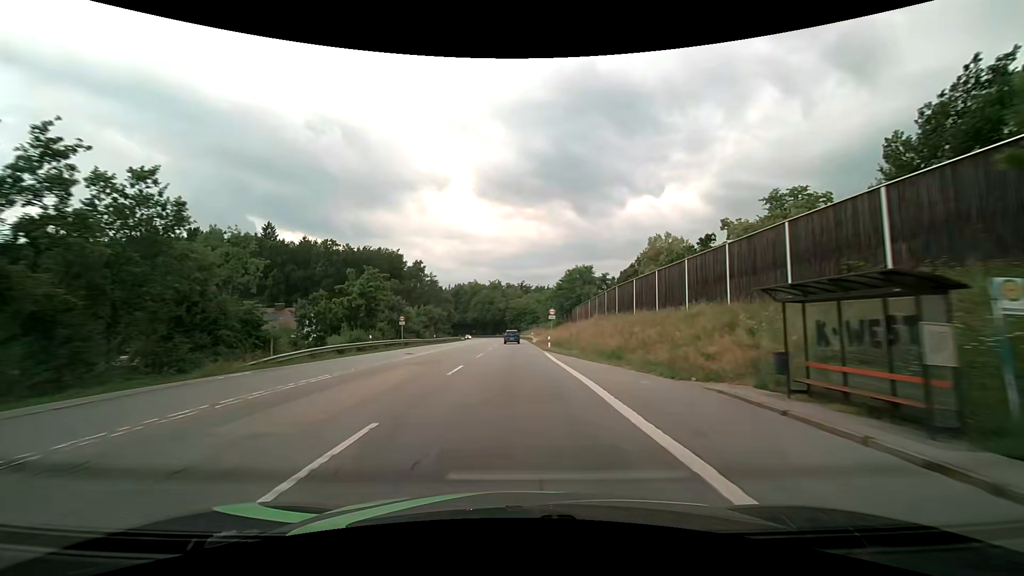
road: secondary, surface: asphalt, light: Day
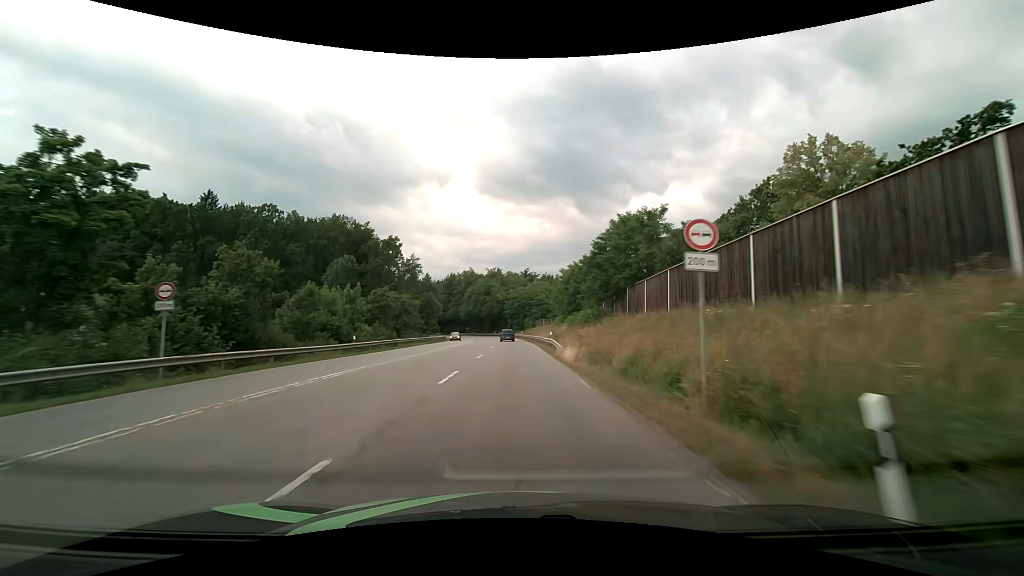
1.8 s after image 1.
(-0.1, +36.5) m; 0°
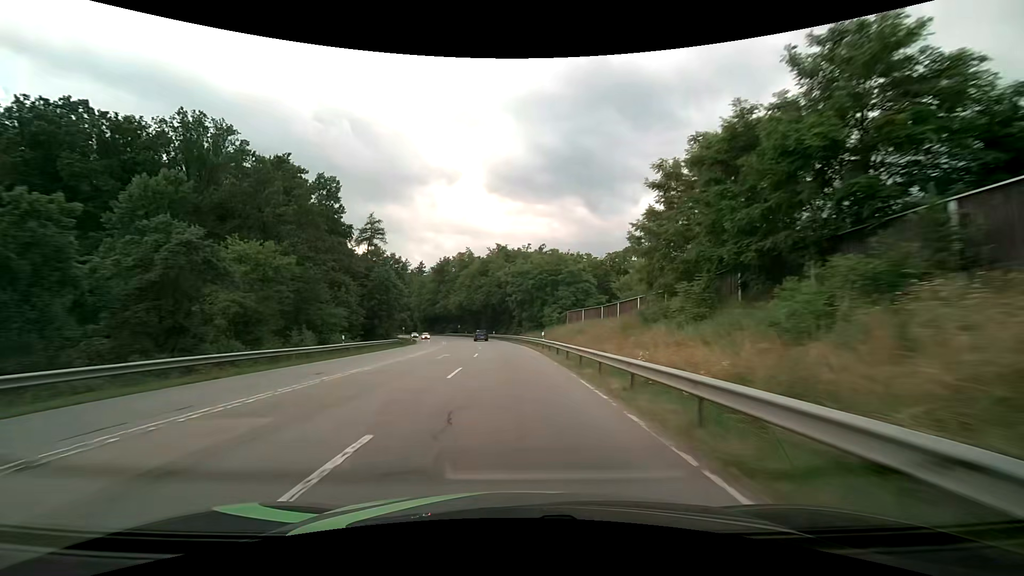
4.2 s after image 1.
(-0.3, +49.3) m; -1°
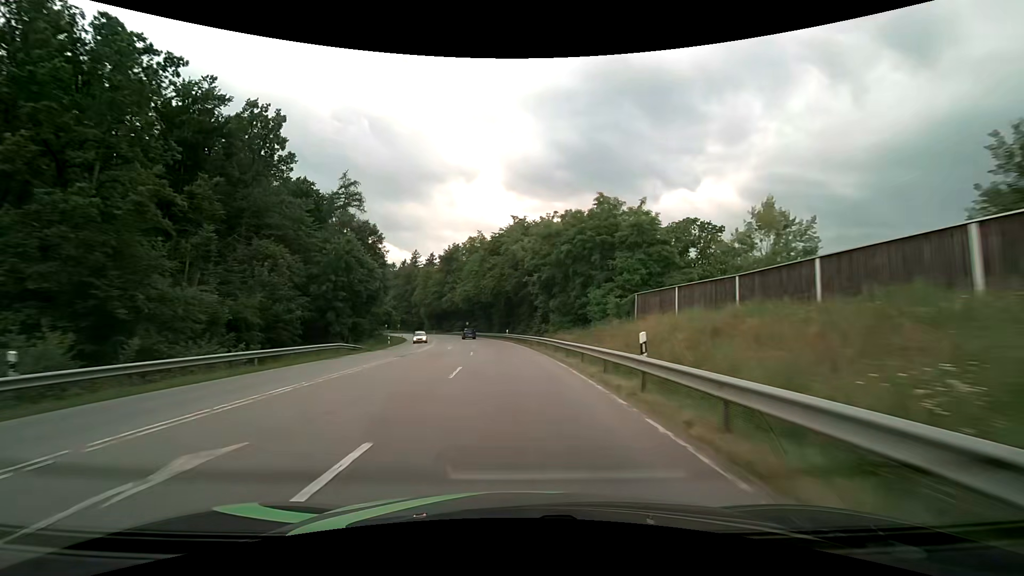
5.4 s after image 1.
(-0.4, +24.7) m; -2°
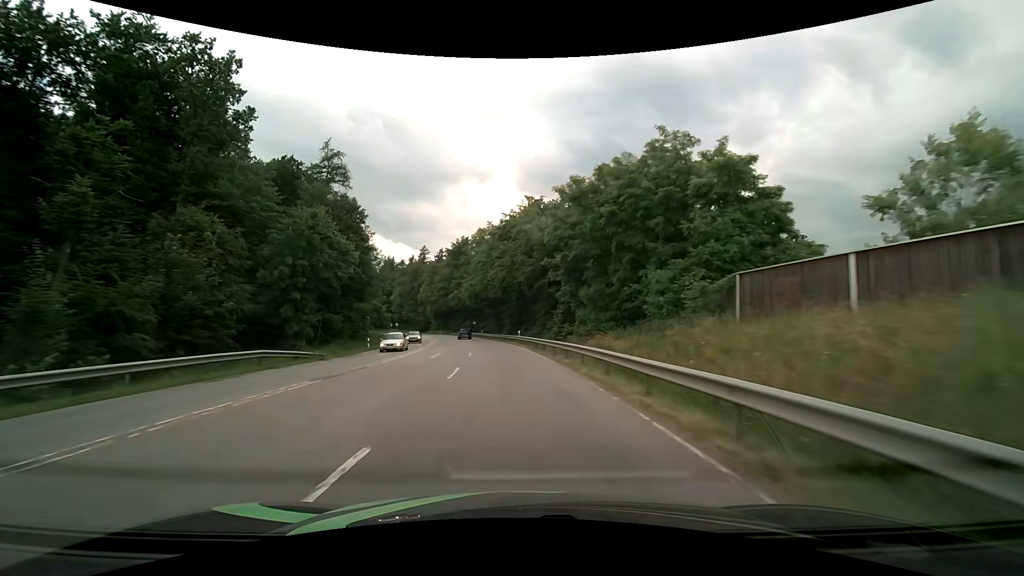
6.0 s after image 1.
(-0.1, +12.2) m; -2°
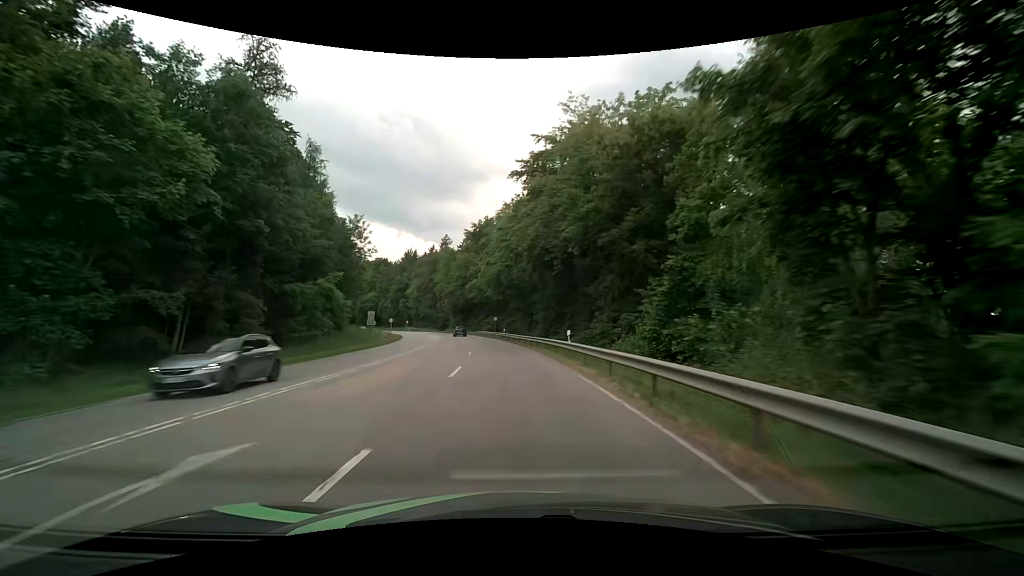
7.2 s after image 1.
(-0.5, +24.3) m; -3°
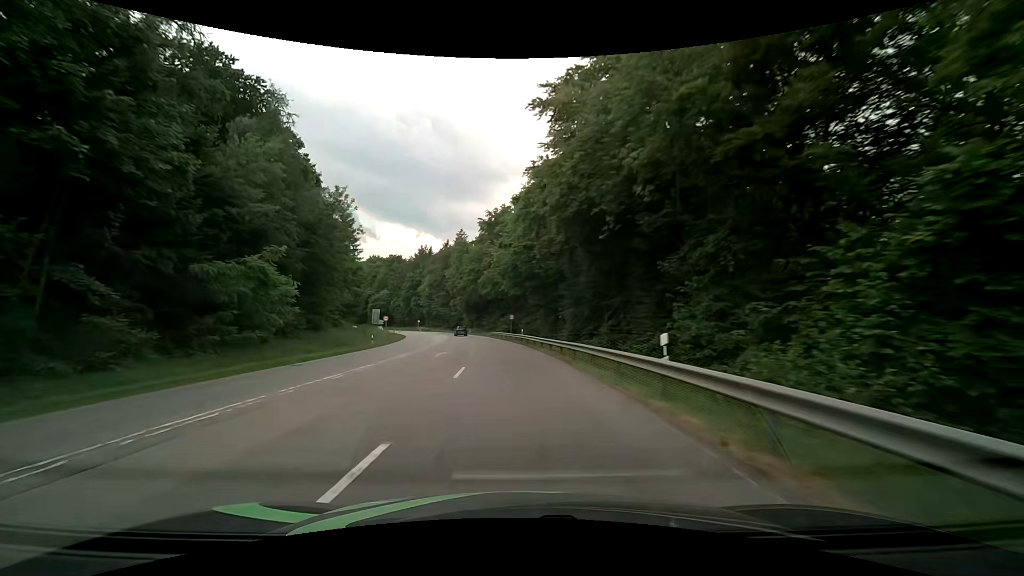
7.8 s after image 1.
(-0.2, +12.1) m; -1°
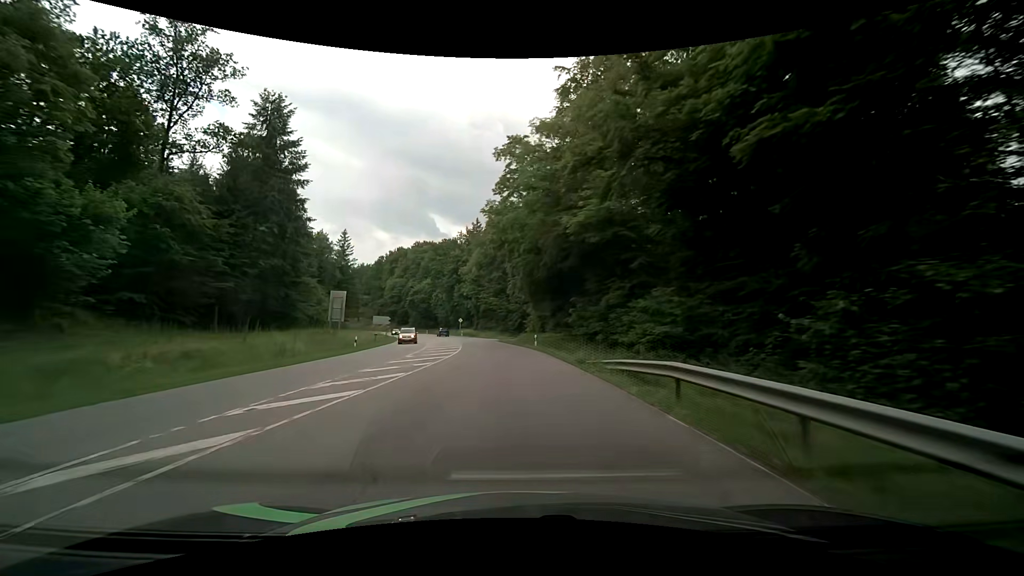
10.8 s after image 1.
(-5.3, +59.7) m; -9°
(0, +10) (0, +20) (-1, +30) (-2, +40) (-3, +50) (-5, +60) (-7, +70) (-9, +79) (-12, +89) (-15, +99) m
